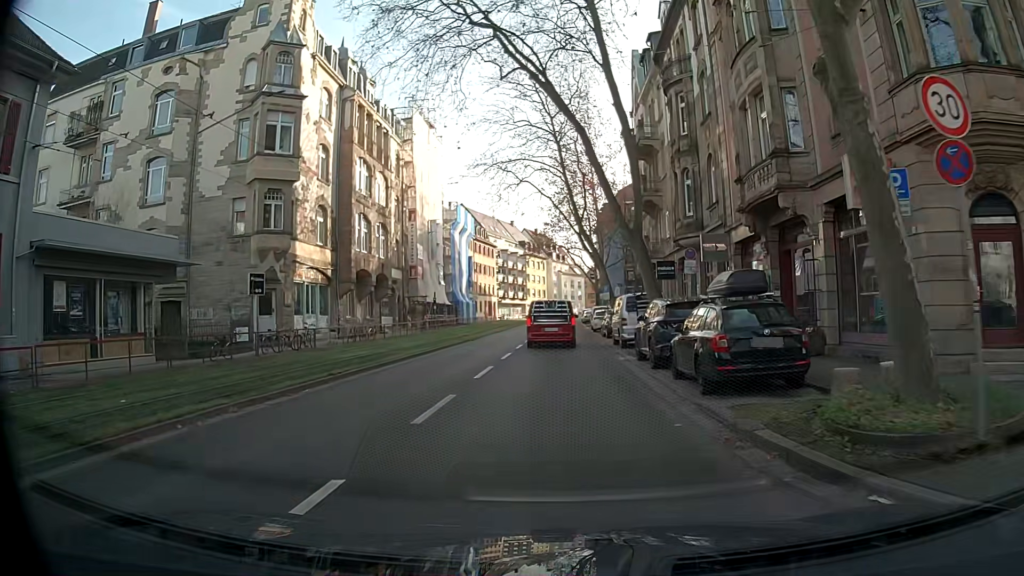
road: primary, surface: asphalt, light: Day
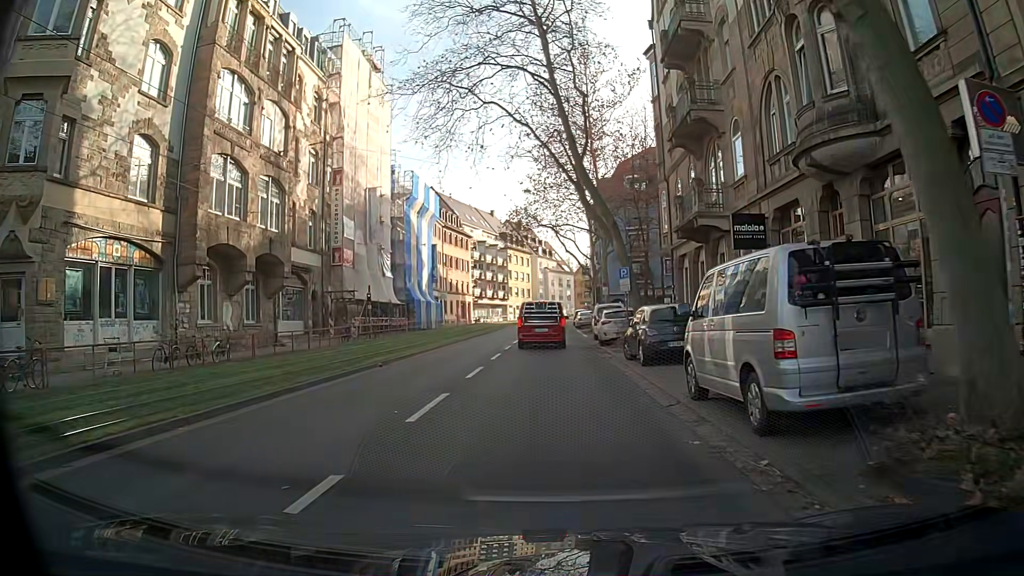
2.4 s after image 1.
(+0.2, +17.9) m; +1°
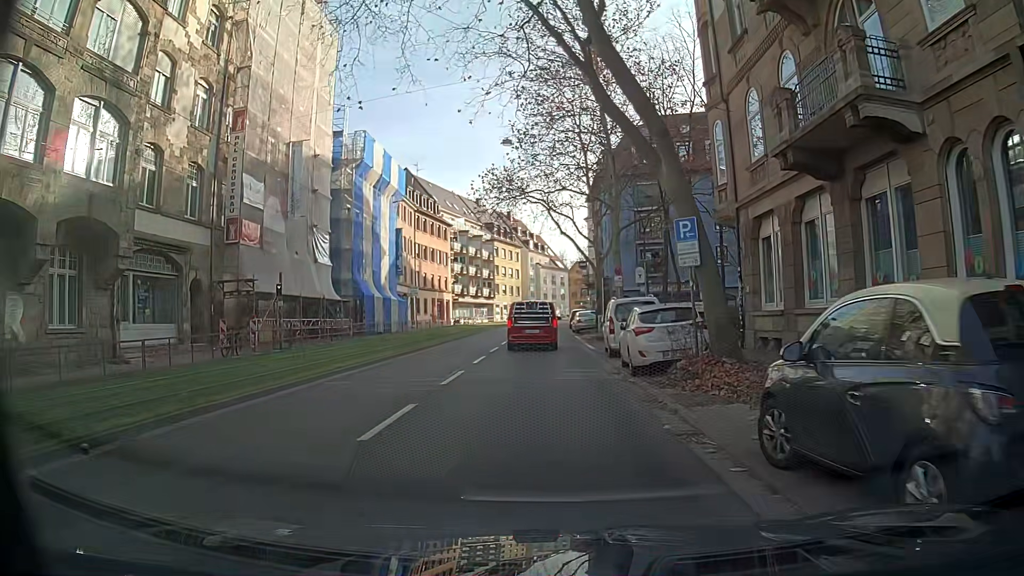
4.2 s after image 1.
(+0.2, +13.4) m; +1°
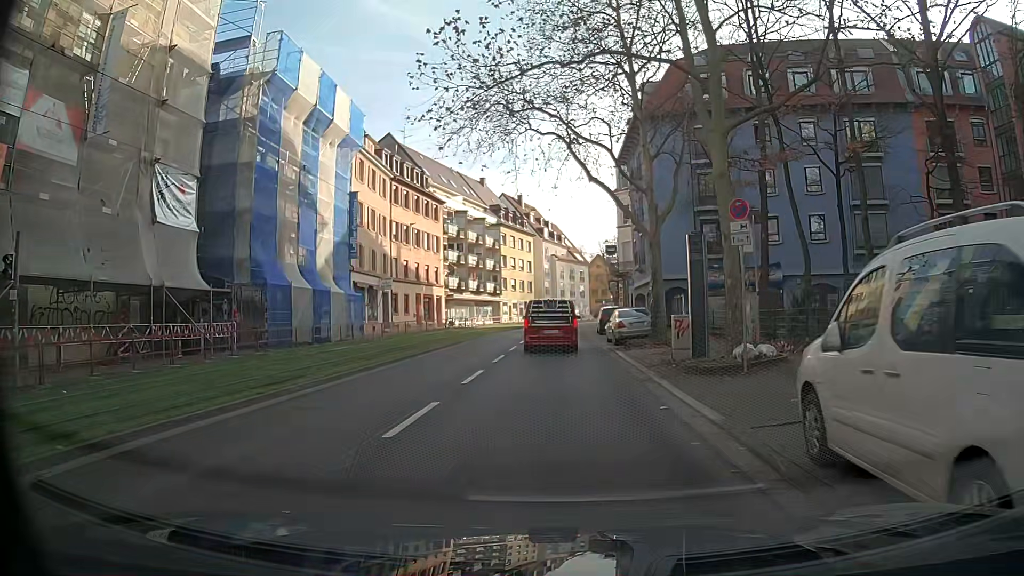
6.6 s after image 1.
(-0.5, +17.8) m; -2°
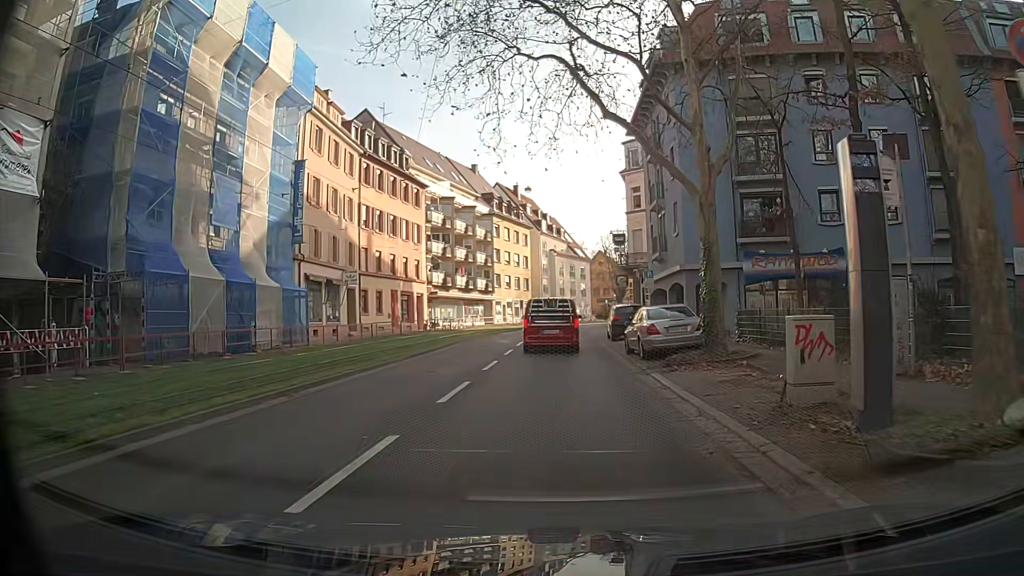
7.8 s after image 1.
(+0.1, +8.9) m; +1°
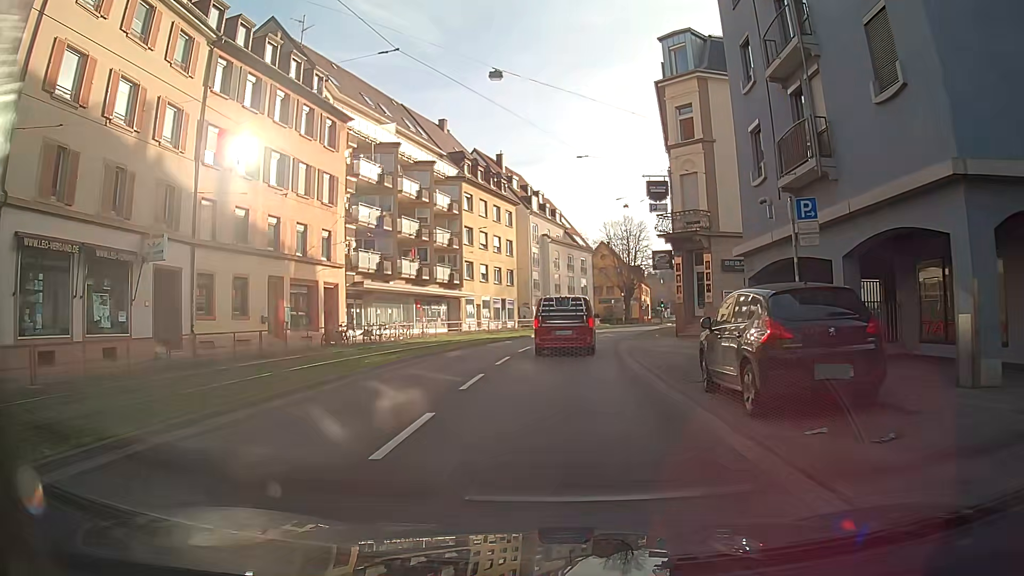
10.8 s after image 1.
(0.0, +22.3) m; 0°
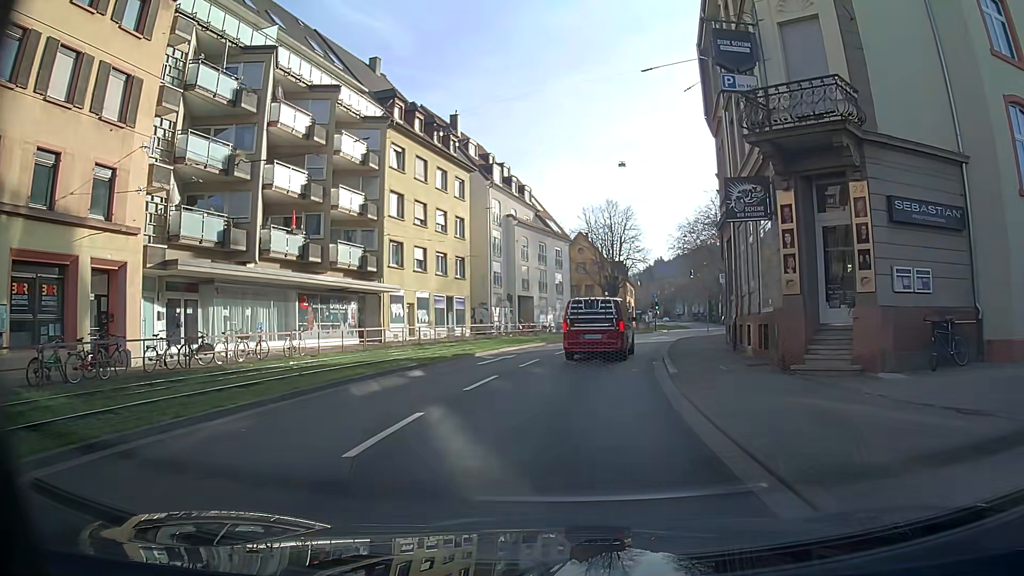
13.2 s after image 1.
(+0.3, +17.8) m; +2°
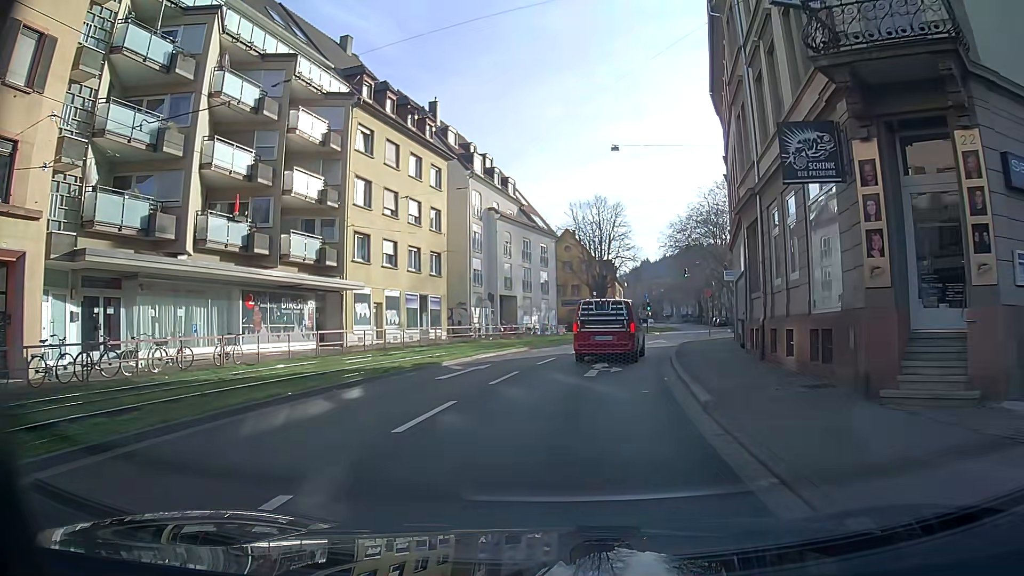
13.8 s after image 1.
(+0.1, +4.5) m; +2°
(0, +10) (+1, +20) (+3, +30) (+6, +39) (+9, +49) (+12, +58) (+15, +68) (+18, +78) (+20, +87) (+22, +97) m
